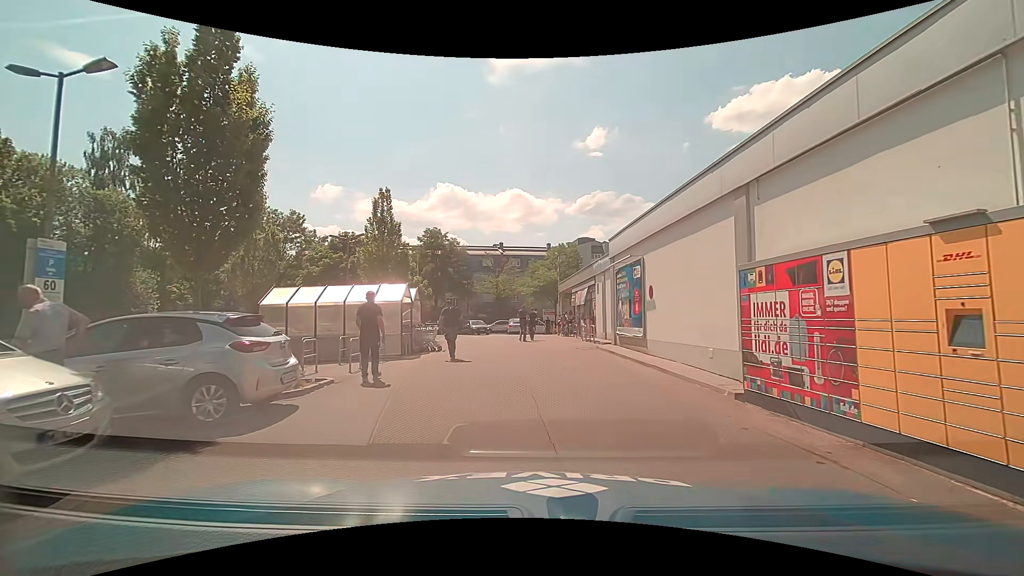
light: Day
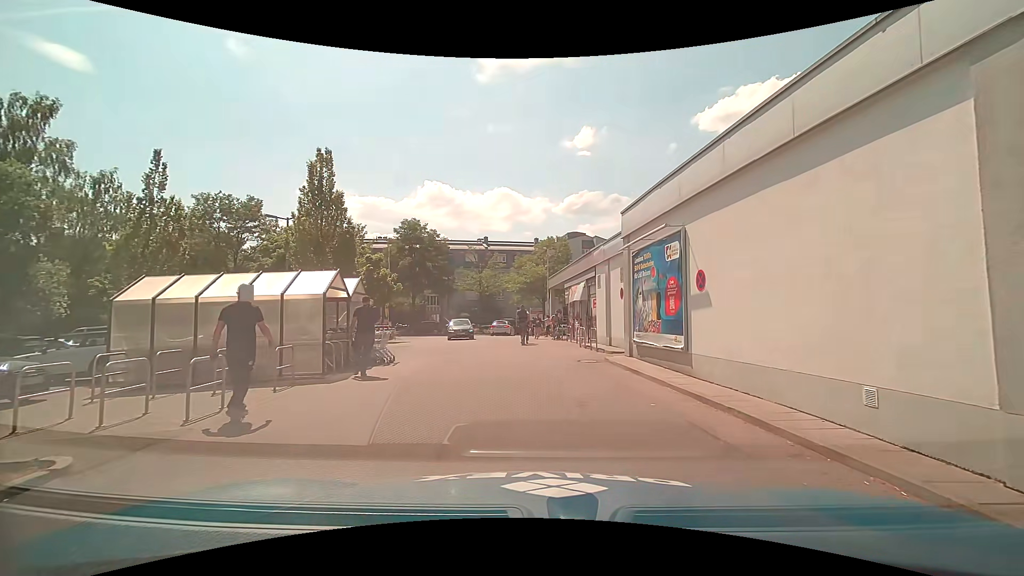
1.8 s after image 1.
(-0.1, +5.4) m; 0°
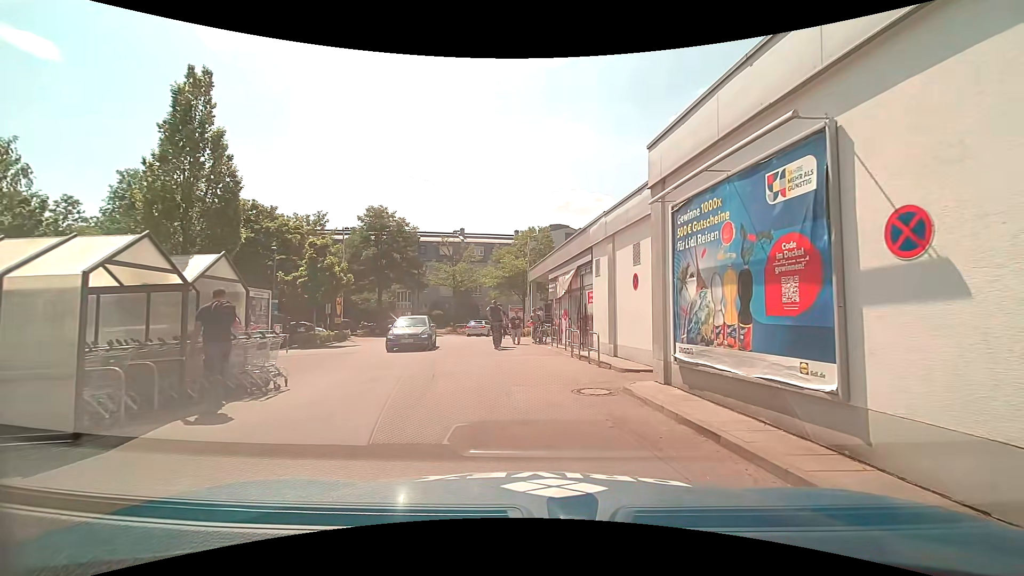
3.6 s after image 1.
(0.0, +5.8) m; +1°
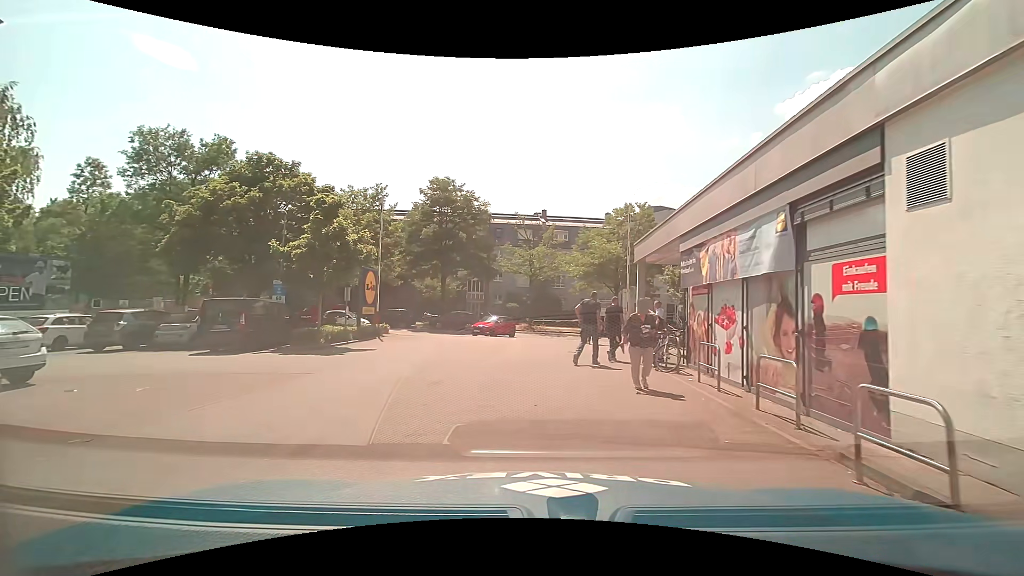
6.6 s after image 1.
(-0.3, +10.3) m; -8°
